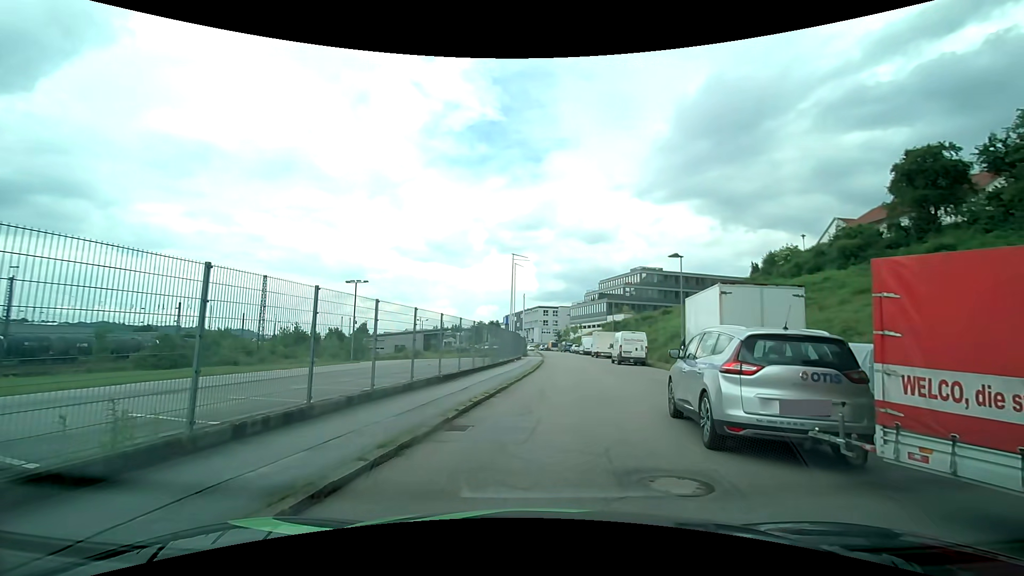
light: Day
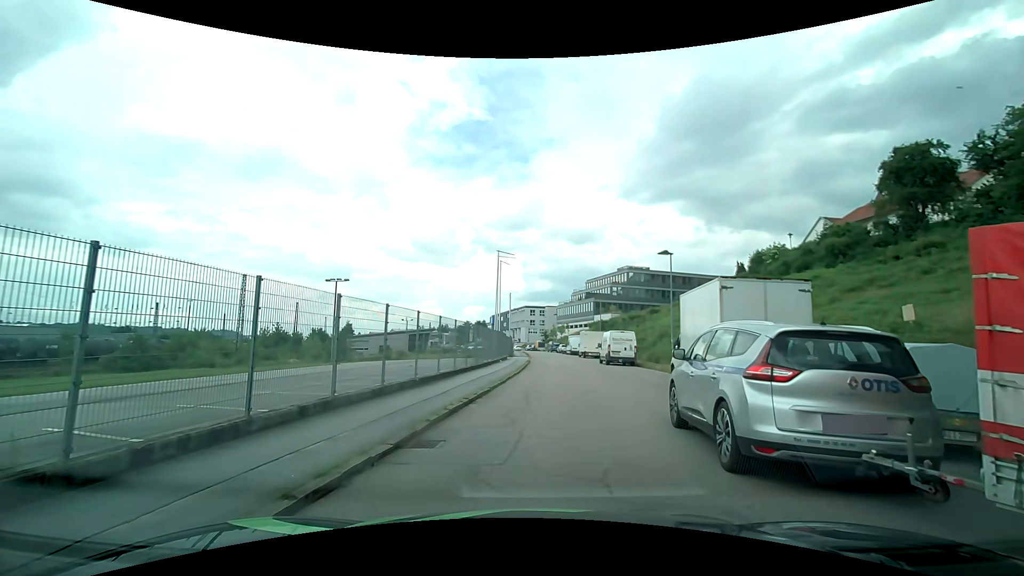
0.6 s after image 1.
(0.0, +1.3) m; +1°
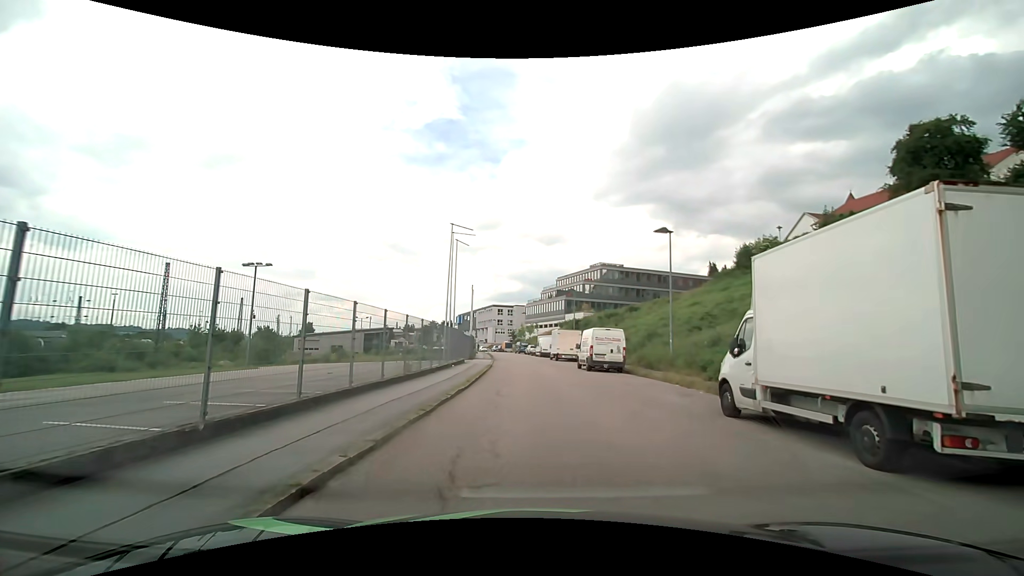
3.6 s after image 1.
(+0.2, +8.0) m; +3°
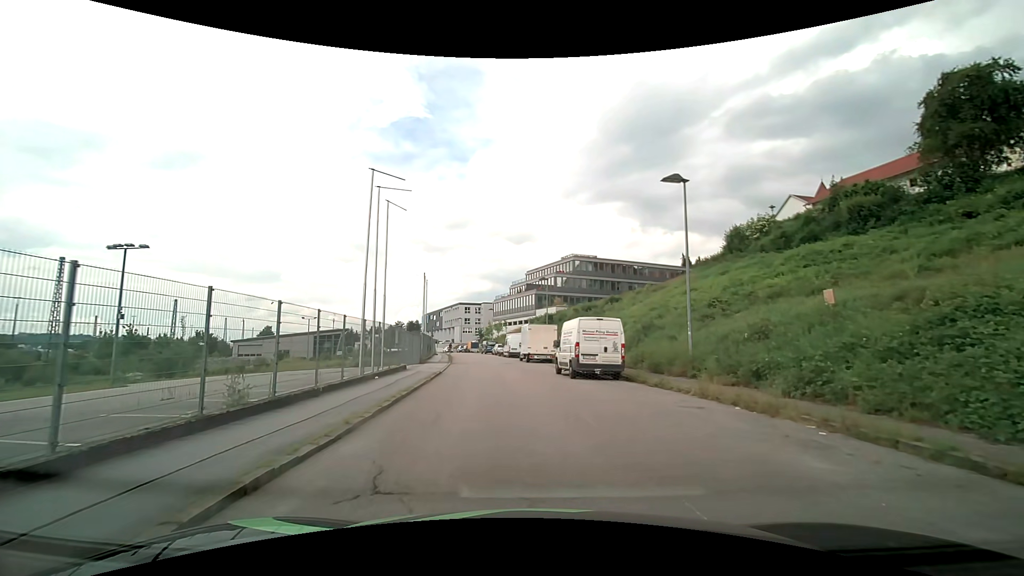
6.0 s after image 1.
(+0.3, +8.7) m; +3°
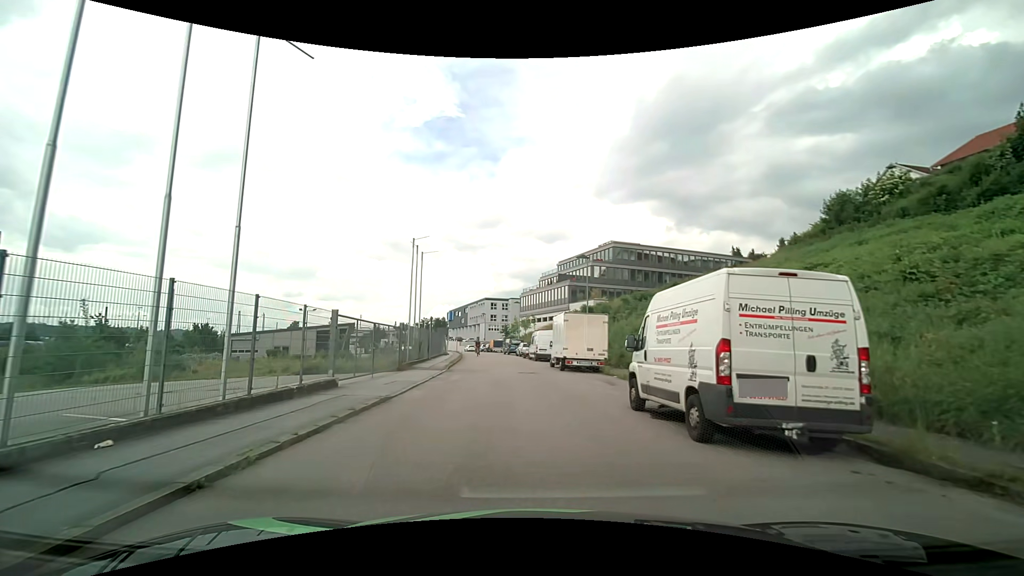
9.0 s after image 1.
(-0.2, +13.1) m; -3°
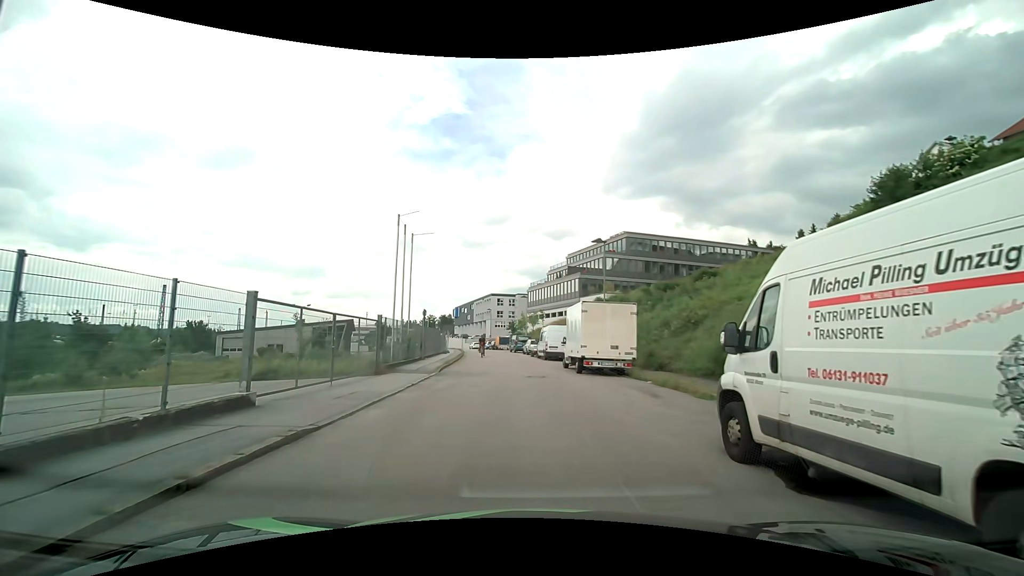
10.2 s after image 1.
(-0.1, +4.9) m; -1°
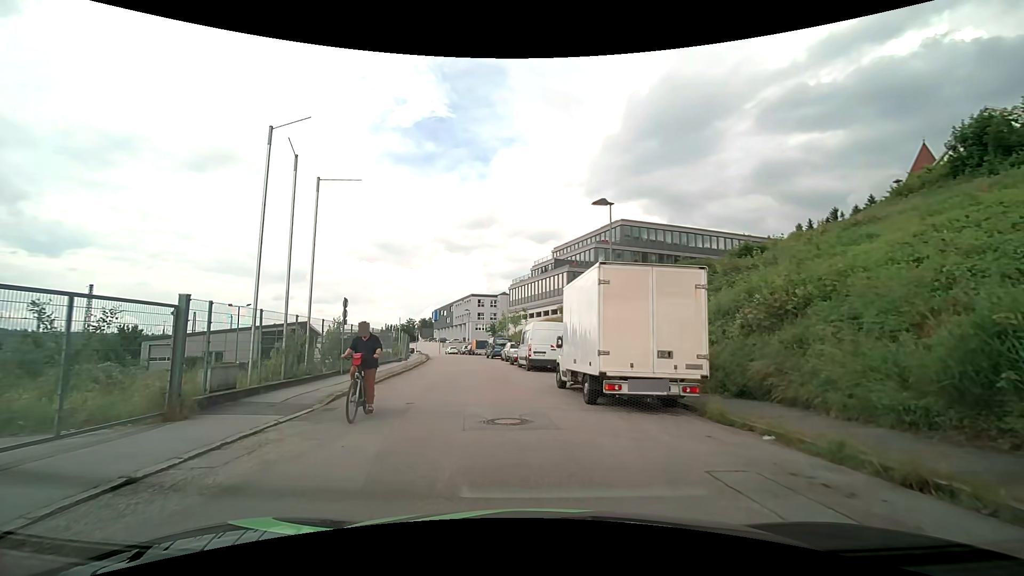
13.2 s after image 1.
(+0.3, +10.2) m; +2°
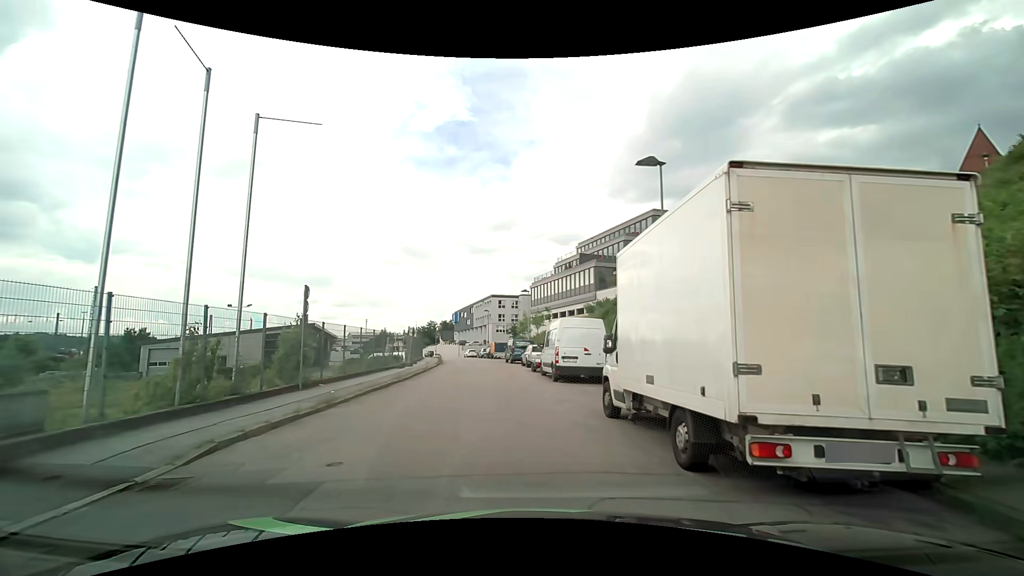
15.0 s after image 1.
(-0.1, +5.6) m; -2°
(-1, +10) (-2, +20) (-3, +30) (-4, +40) (-5, +50) (-7, +60) (-9, +69) (-12, +79) (-15, +89) (-17, +98) m
